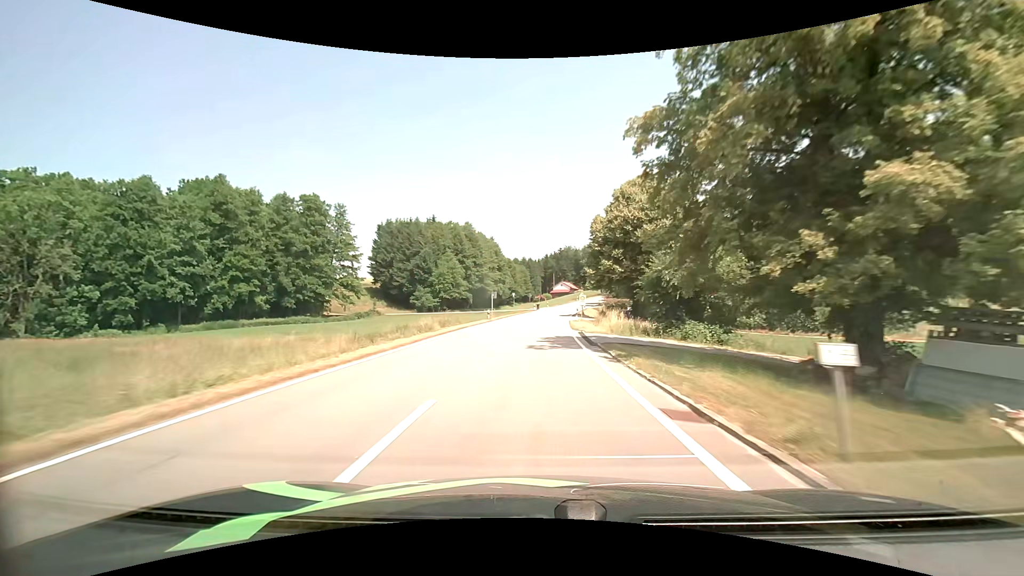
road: tertiary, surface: asphalt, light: Day
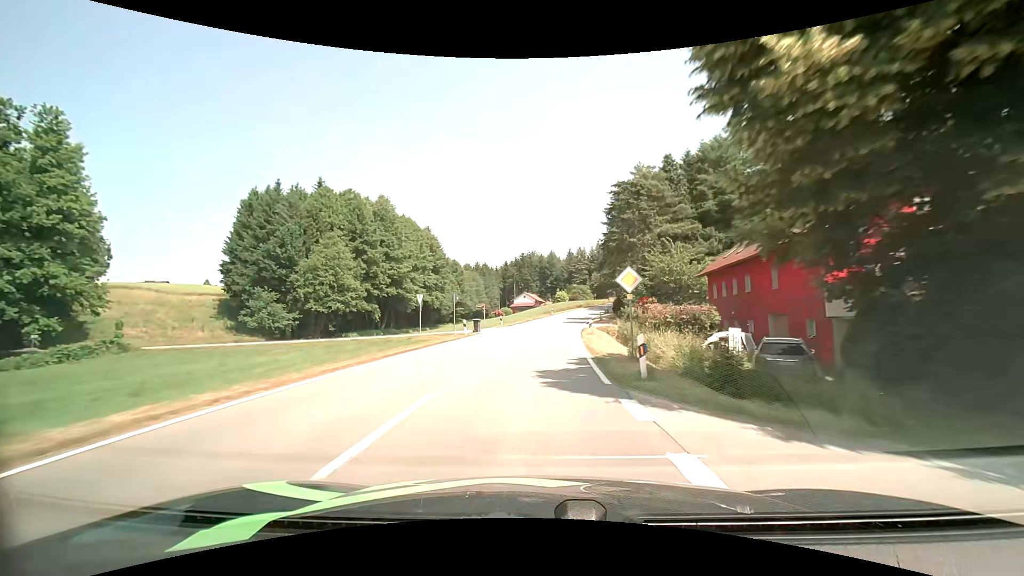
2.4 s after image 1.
(+1.4, +48.2) m; +4°
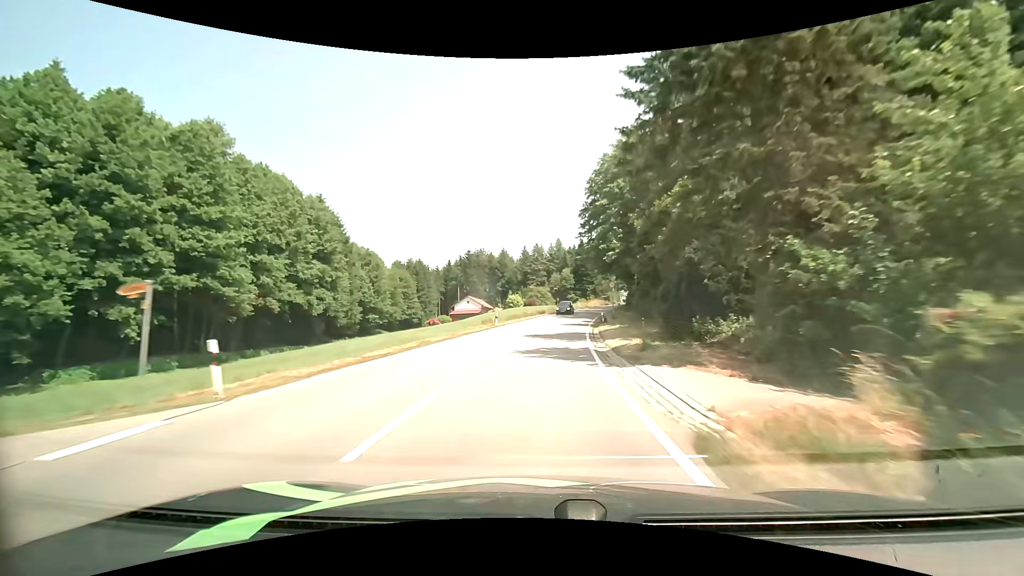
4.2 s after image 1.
(+1.6, +36.5) m; +6°
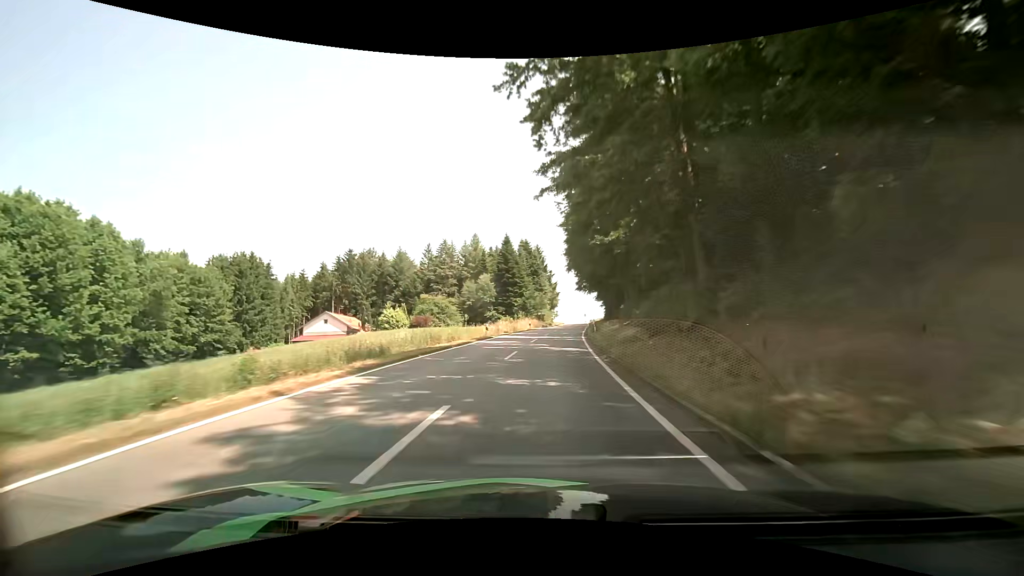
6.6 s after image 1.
(+3.8, +50.0) m; +9°
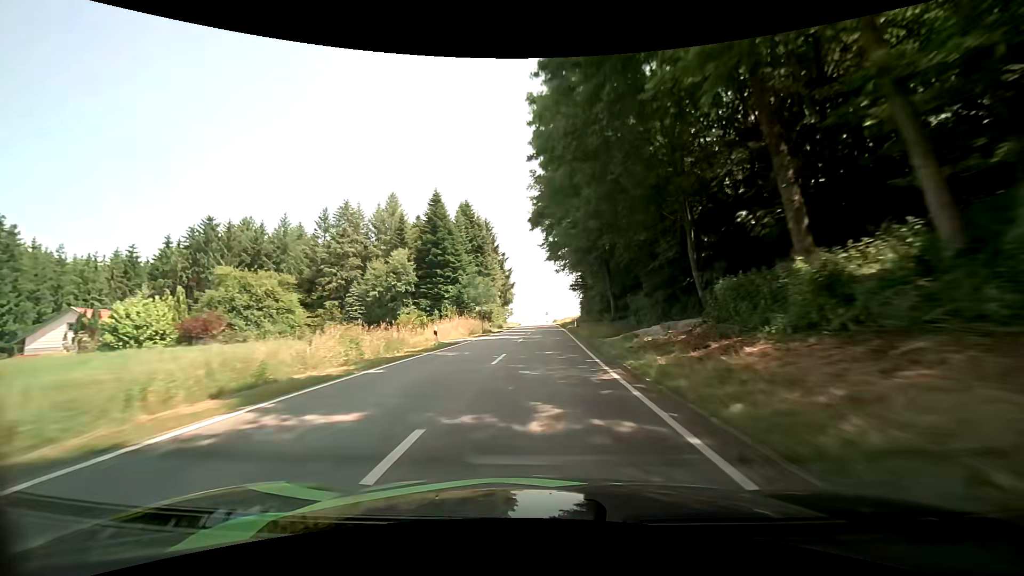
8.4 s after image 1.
(+1.7, +39.3) m; +5°
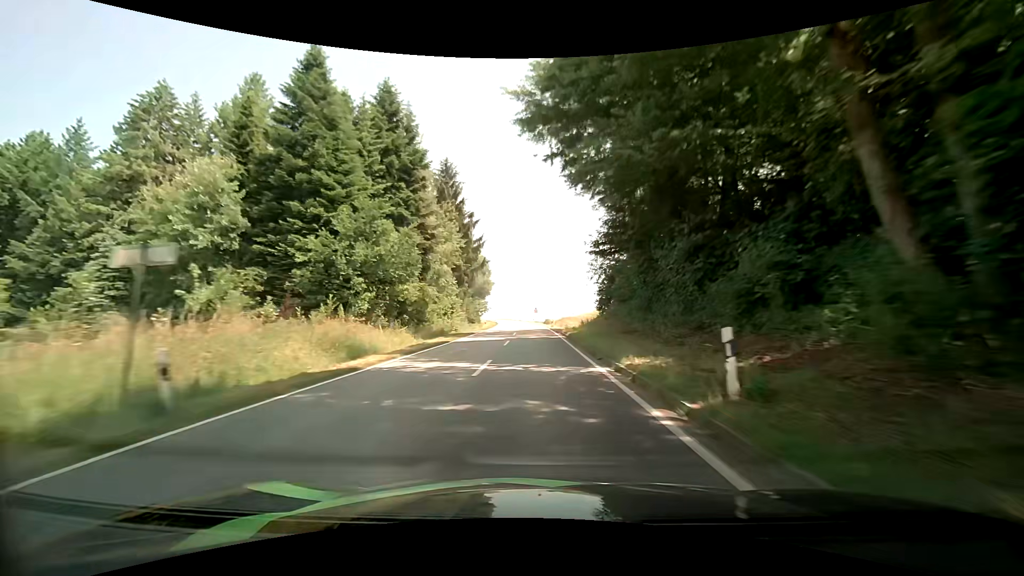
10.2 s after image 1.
(+0.9, +40.3) m; +2°
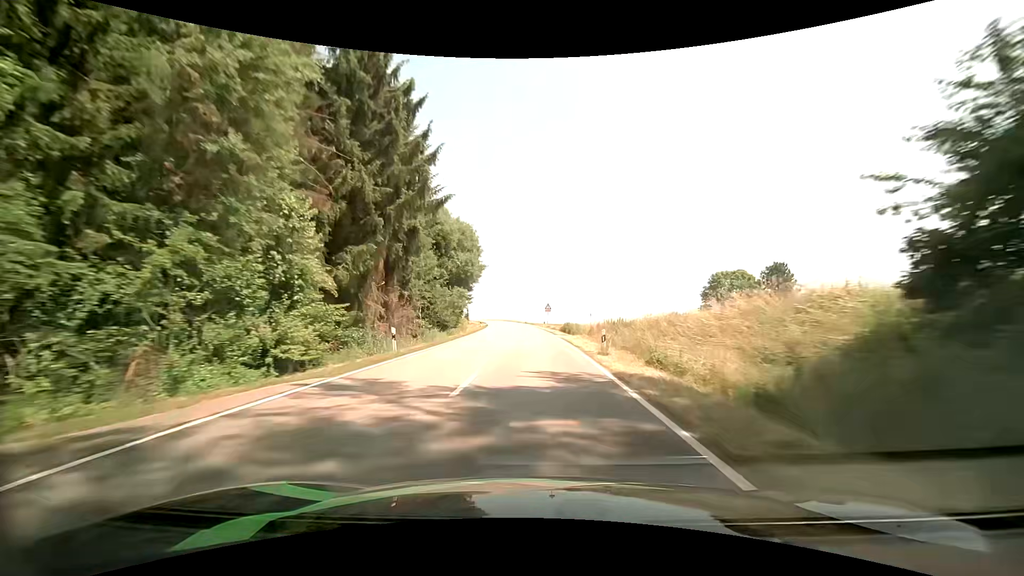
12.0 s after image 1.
(-0.3, +39.6) m; -1°
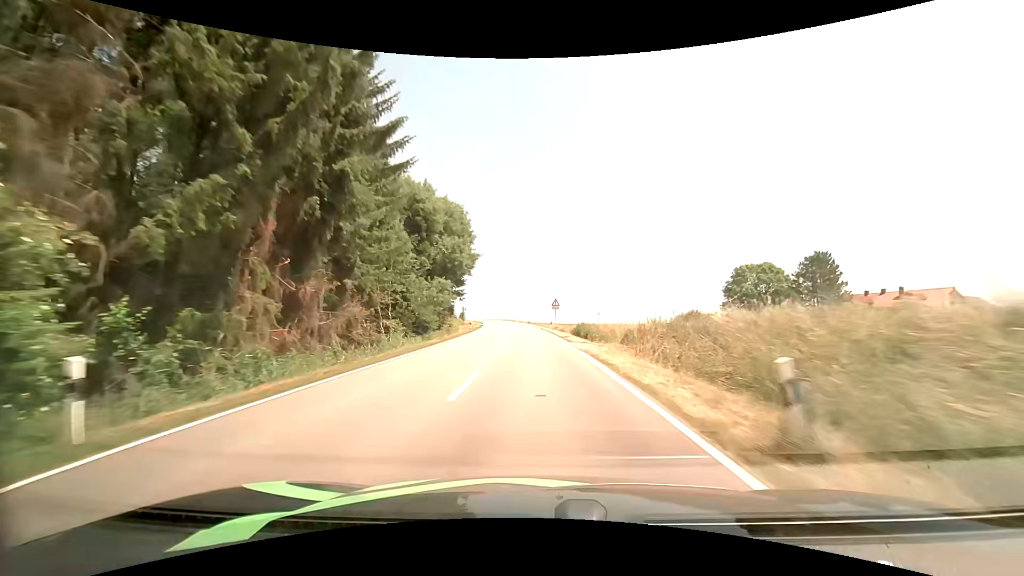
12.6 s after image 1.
(0.0, +13.1) m; 0°
(0, +10) (0, +20) (-1, +30) (-1, +40) (-2, +50) (-2, +60) (-3, +70) (-4, +80) (-5, +90) (-7, +100) m
